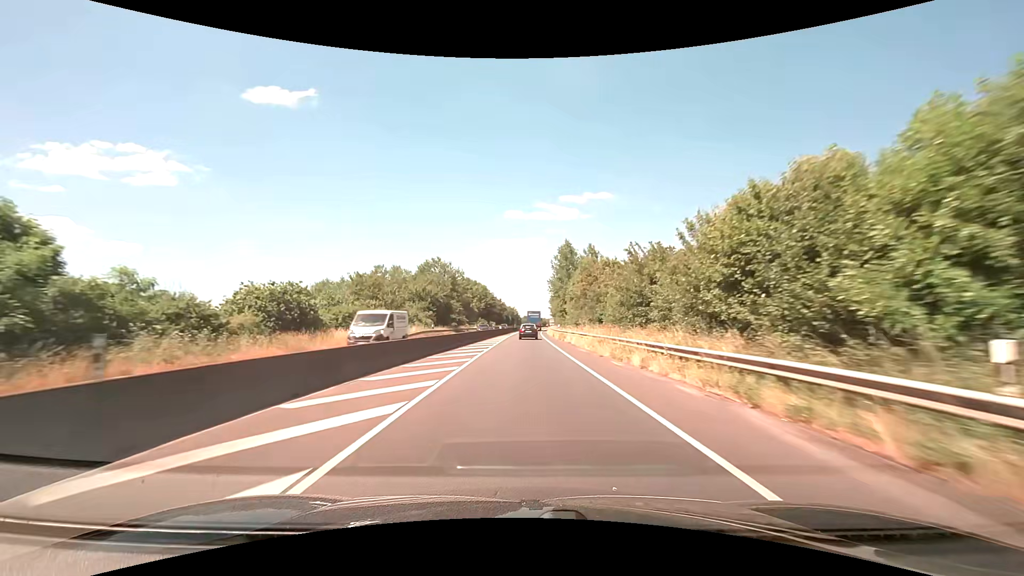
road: trunk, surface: asphalt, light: Day
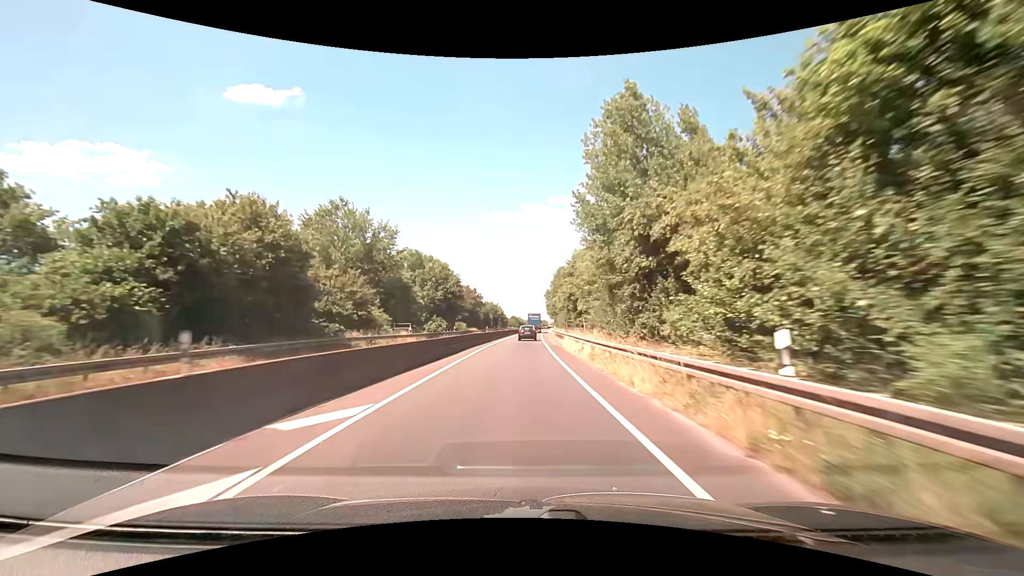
(+0.4, +49.8) m; +1°
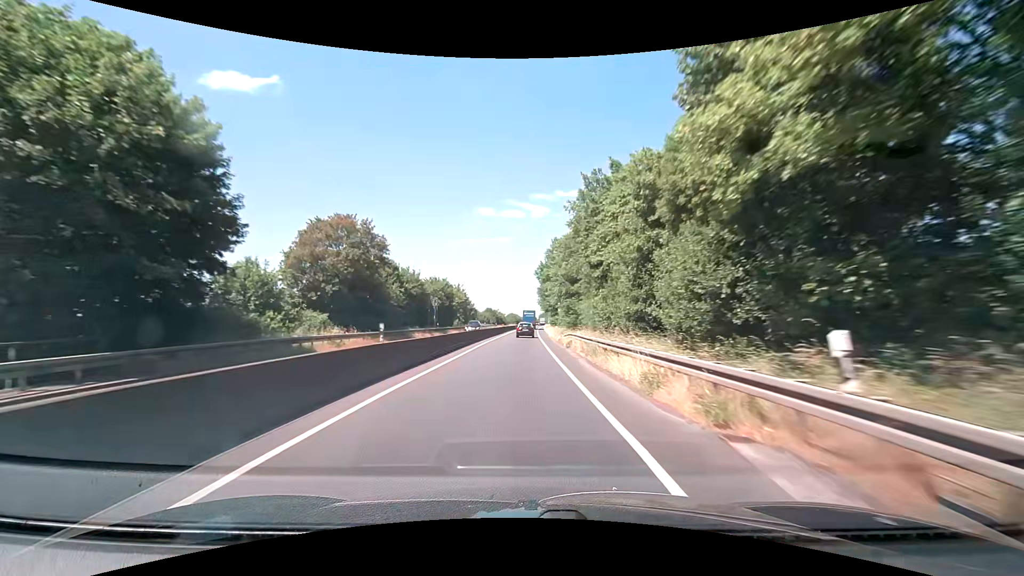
(+0.6, +61.9) m; +2°
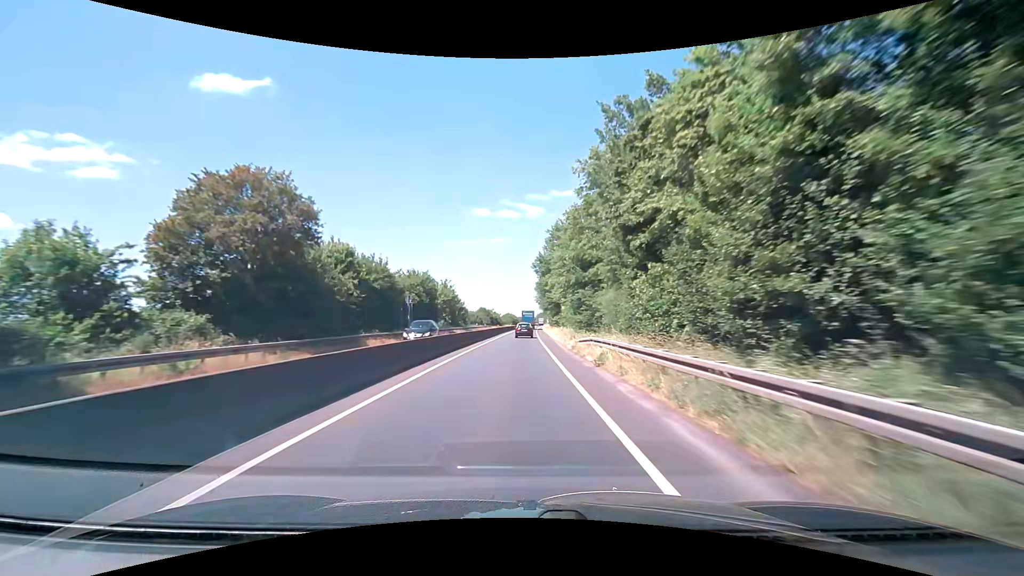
(+0.1, +12.5) m; 0°
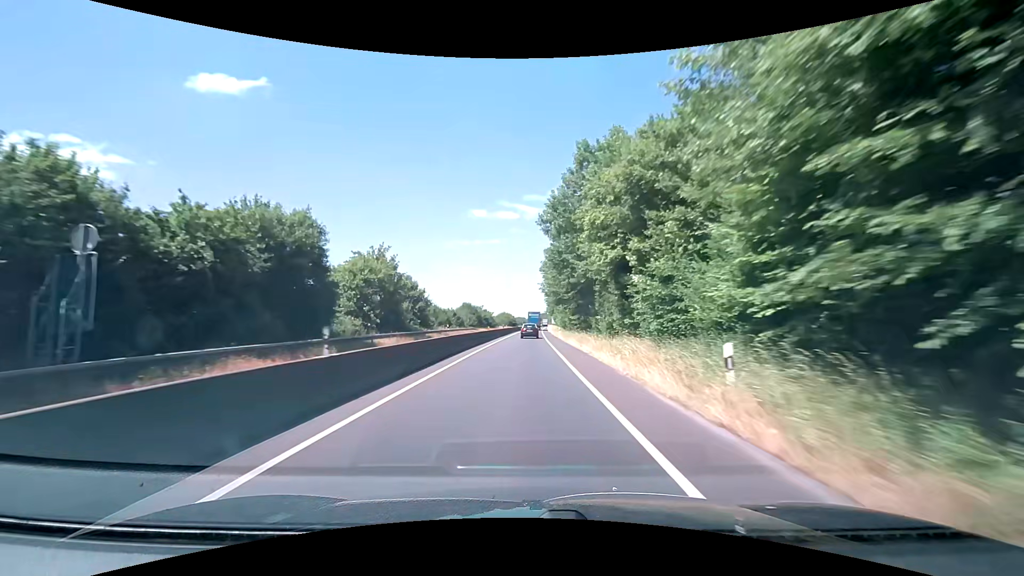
(0.0, +37.4) m; 0°
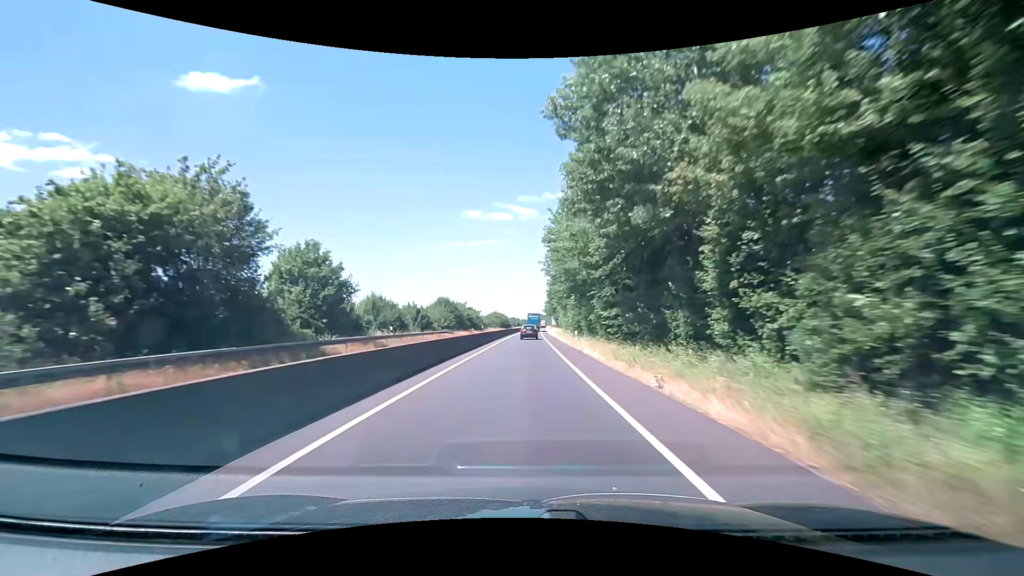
(0.0, +24.6) m; 0°
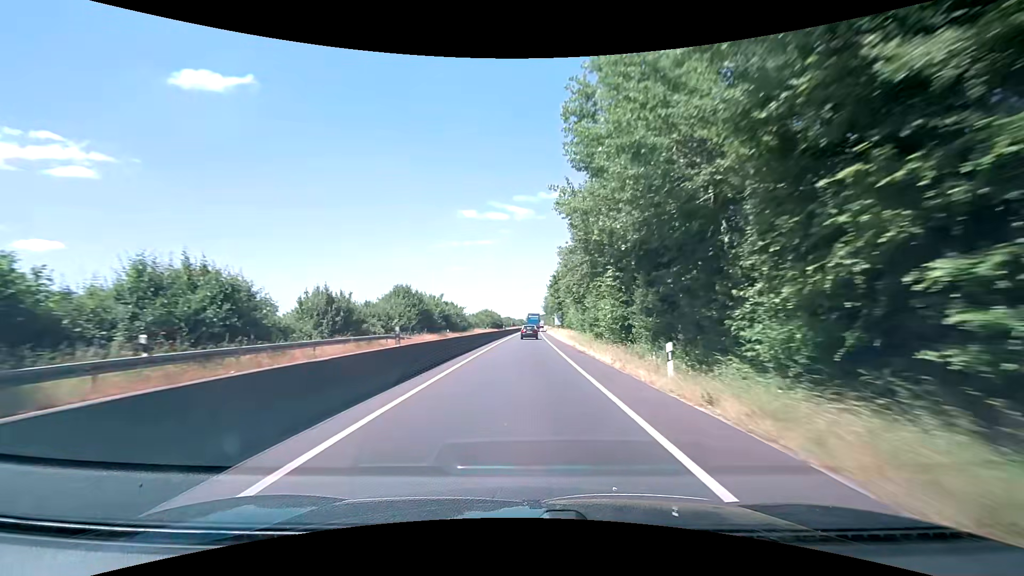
(+0.2, +24.4) m; +1°
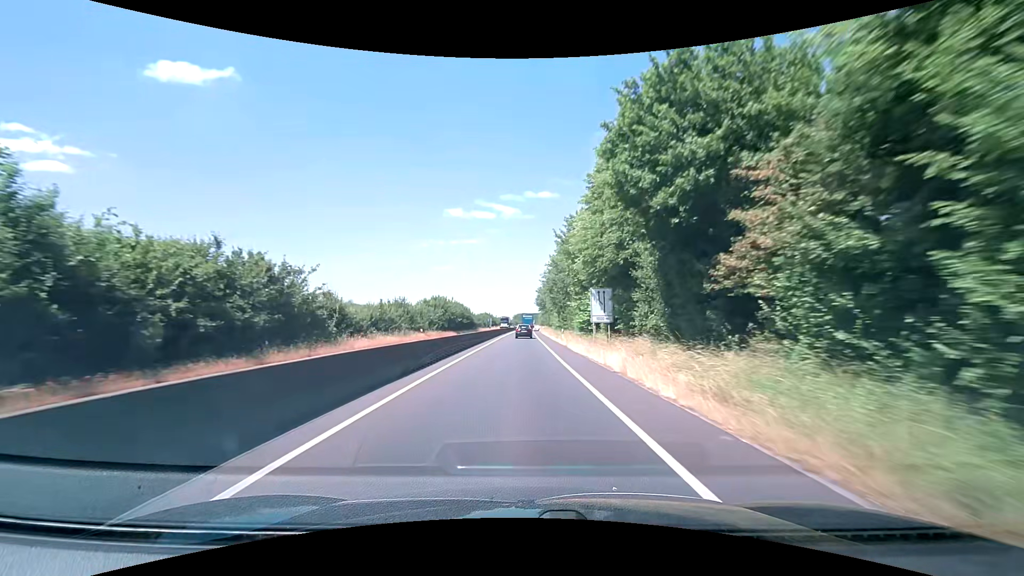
(+1.0, +61.5) m; +2°
(0, +10) (0, +20) (0, +30) (0, +40) (0, +50) (0, +60) (+1, +70) (+1, +80) (+1, +90) (+1, +100) m
